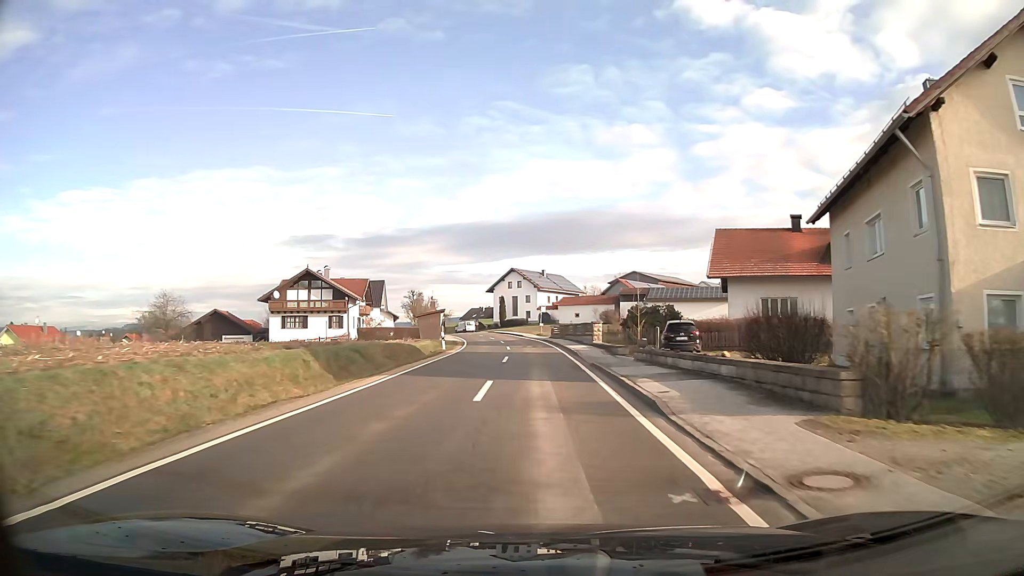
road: tertiary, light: Day
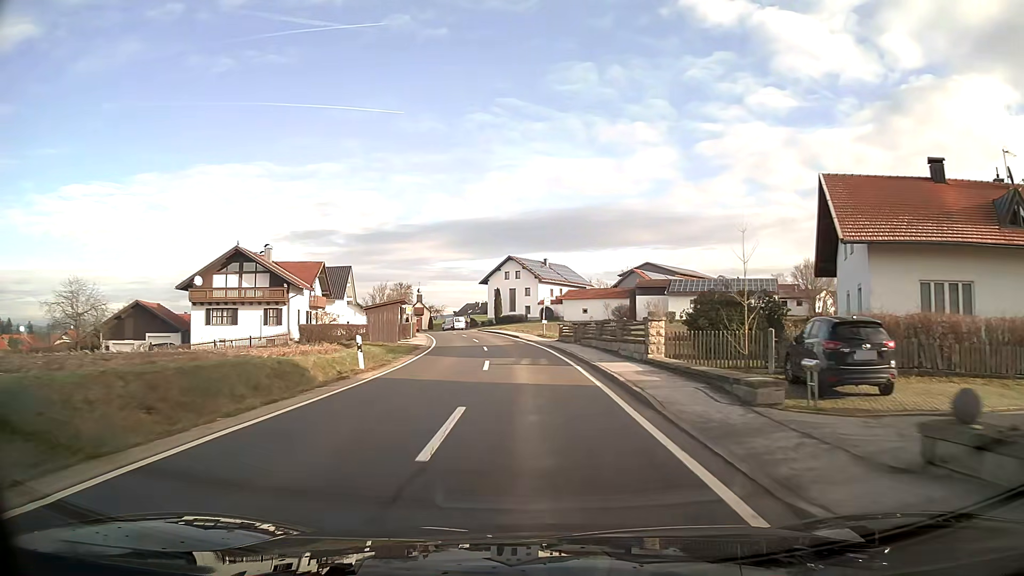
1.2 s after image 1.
(0.0, +17.5) m; 0°
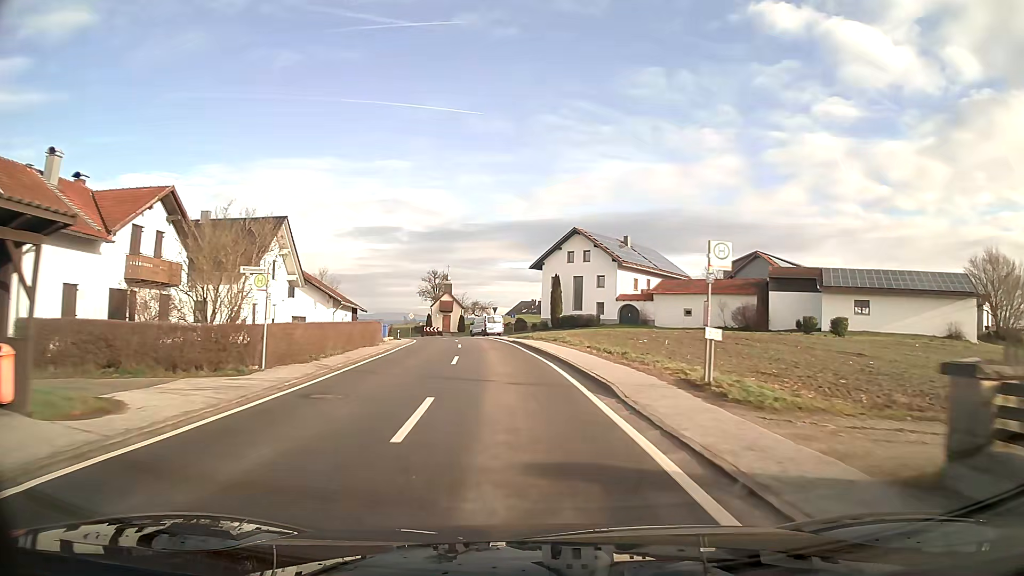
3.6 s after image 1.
(-1.5, +35.1) m; -6°
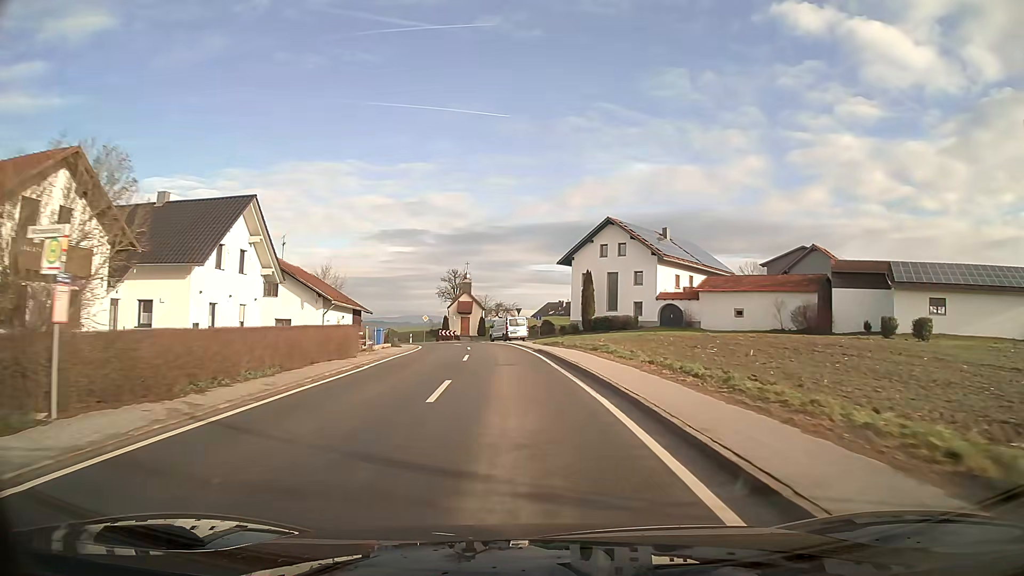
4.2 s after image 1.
(-0.1, +8.7) m; -2°
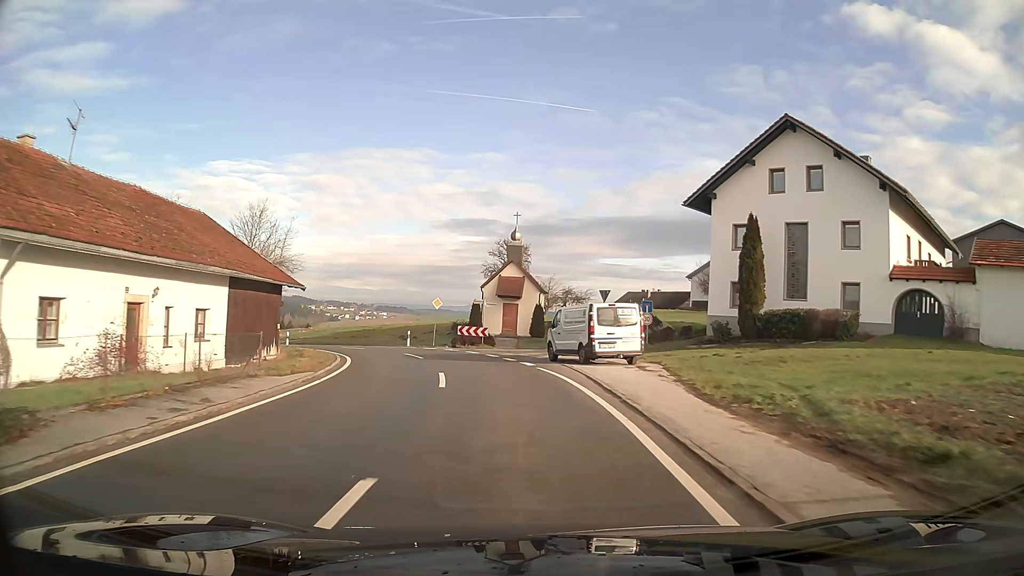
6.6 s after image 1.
(-1.7, +32.9) m; -6°
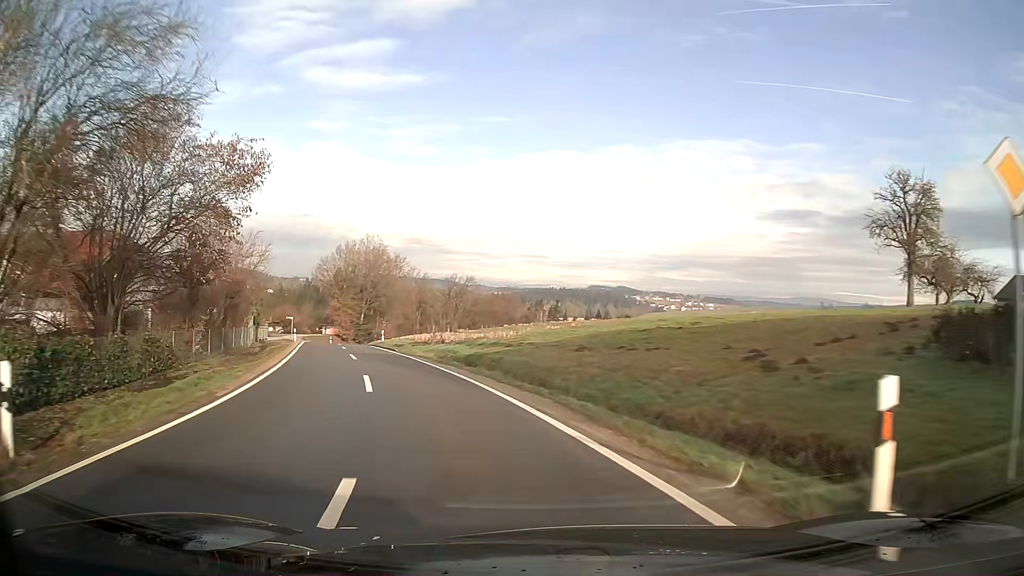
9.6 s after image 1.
(-7.6, +35.9) m; -29°
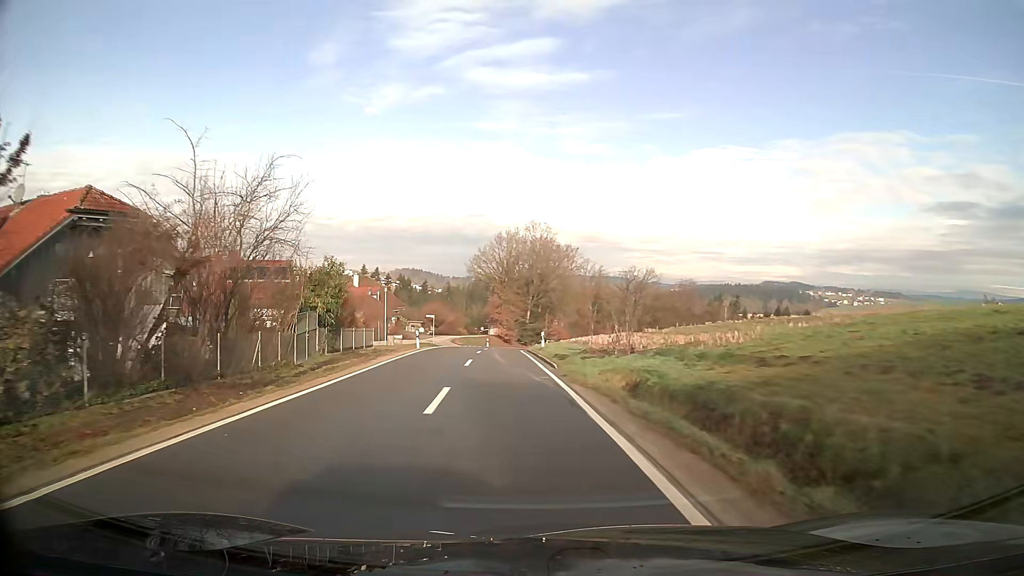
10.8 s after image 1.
(-1.9, +15.4) m; -13°
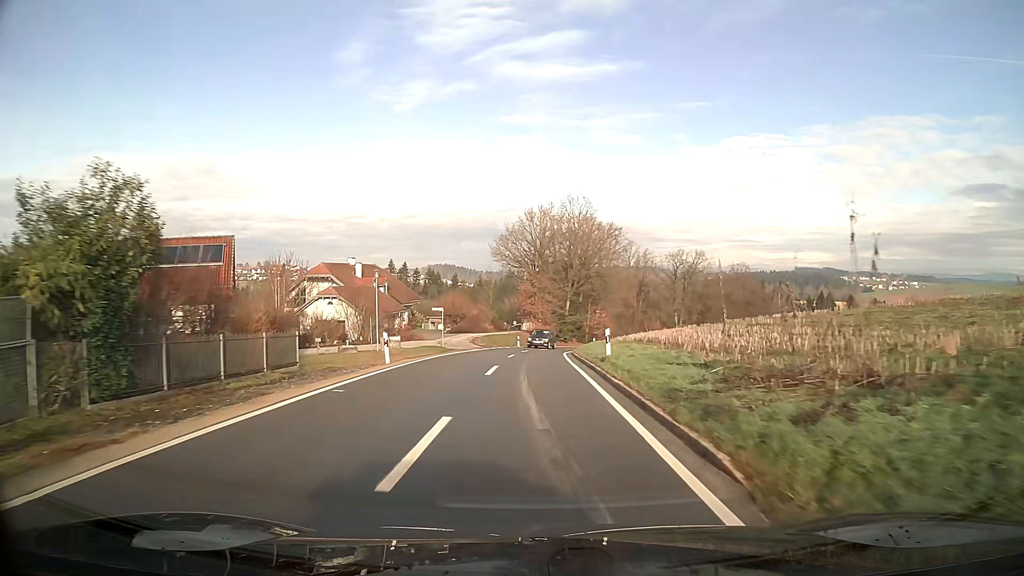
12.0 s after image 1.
(-0.4, +16.8) m; -2°
